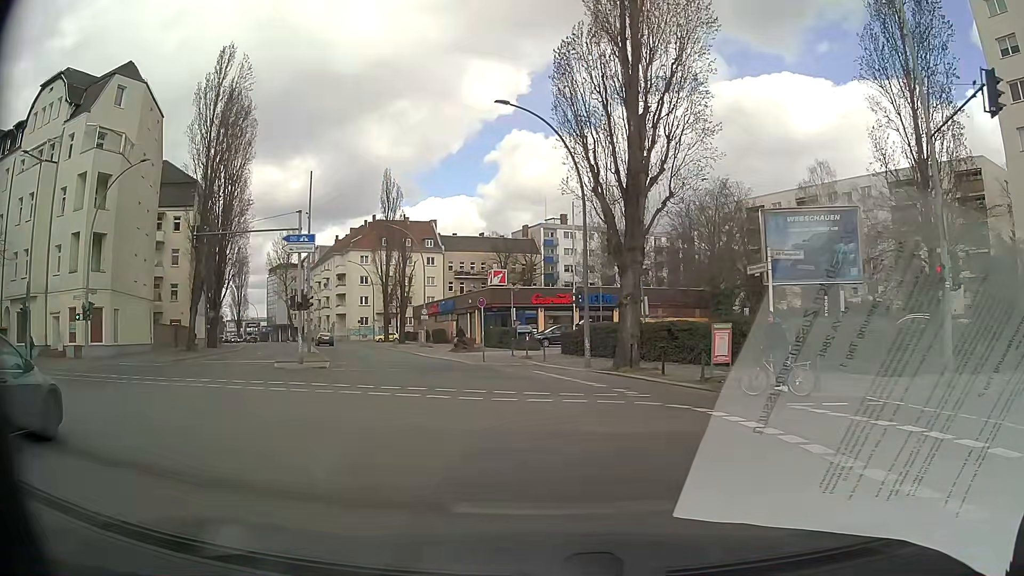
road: secondary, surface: asphalt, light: Day
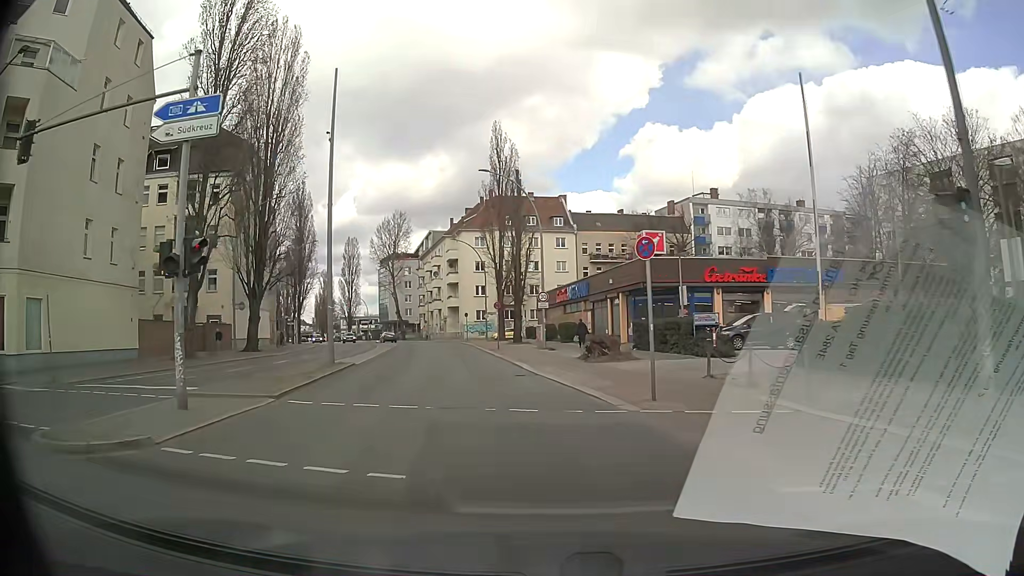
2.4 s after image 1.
(-1.8, +18.8) m; -12°
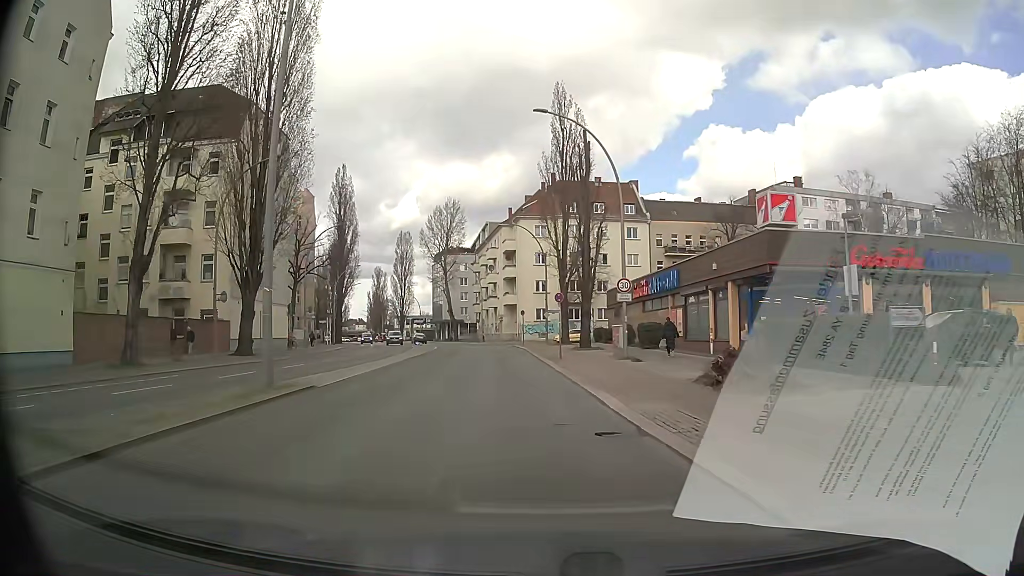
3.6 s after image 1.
(-0.5, +11.2) m; -5°
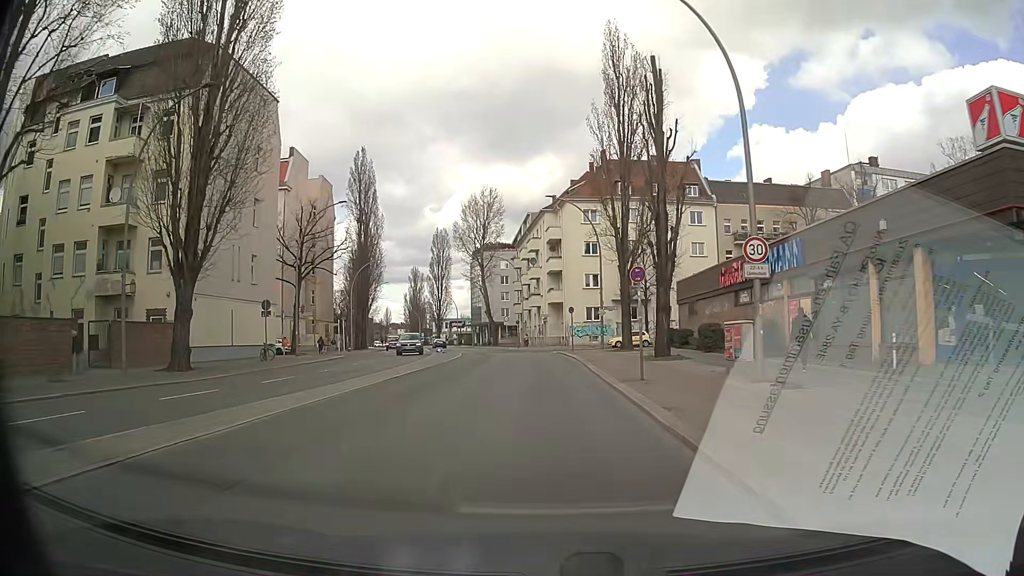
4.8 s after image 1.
(-0.5, +12.3) m; -5°
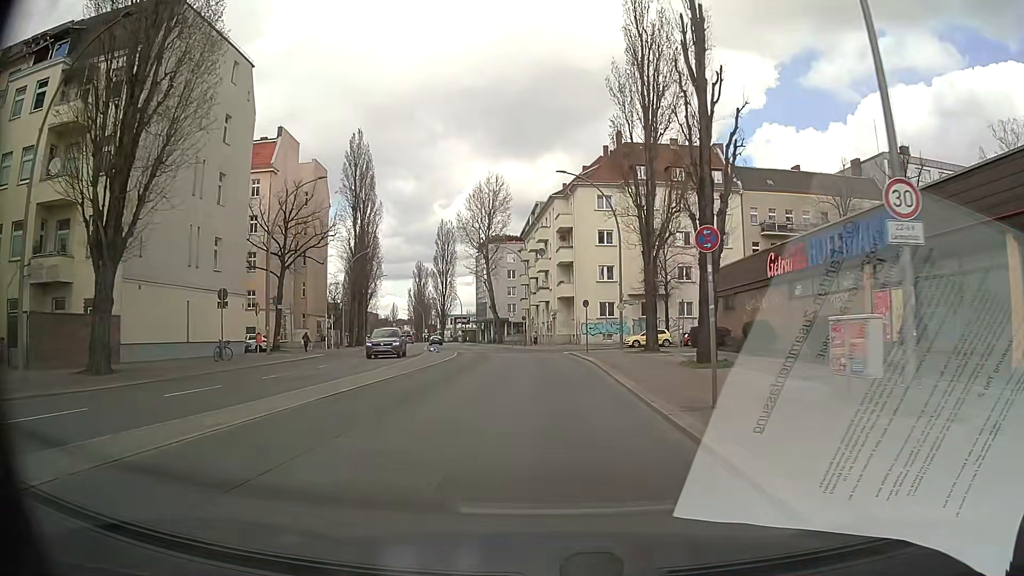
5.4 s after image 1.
(0.0, +6.4) m; 0°
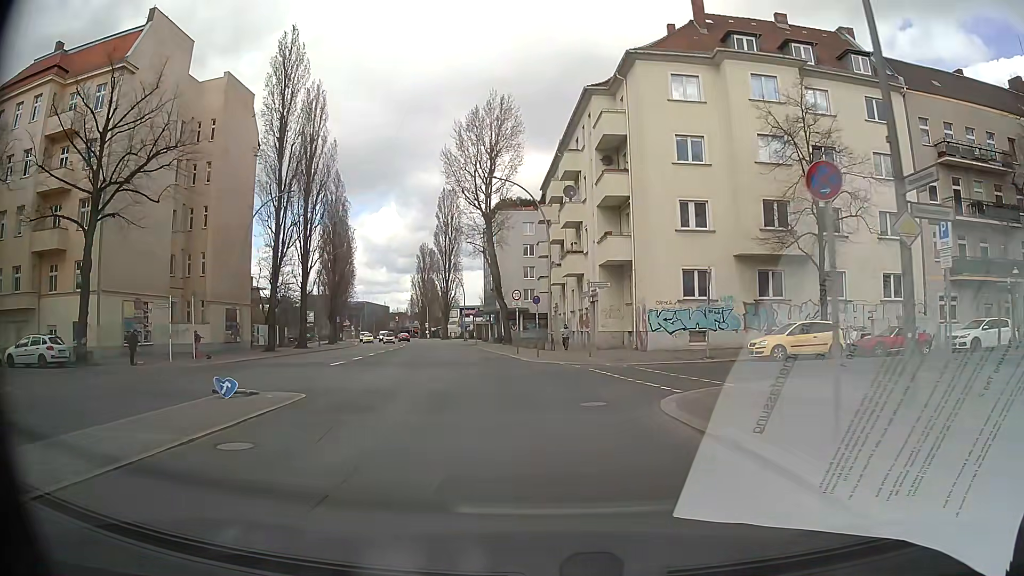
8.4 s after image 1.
(-0.2, +29.2) m; -2°
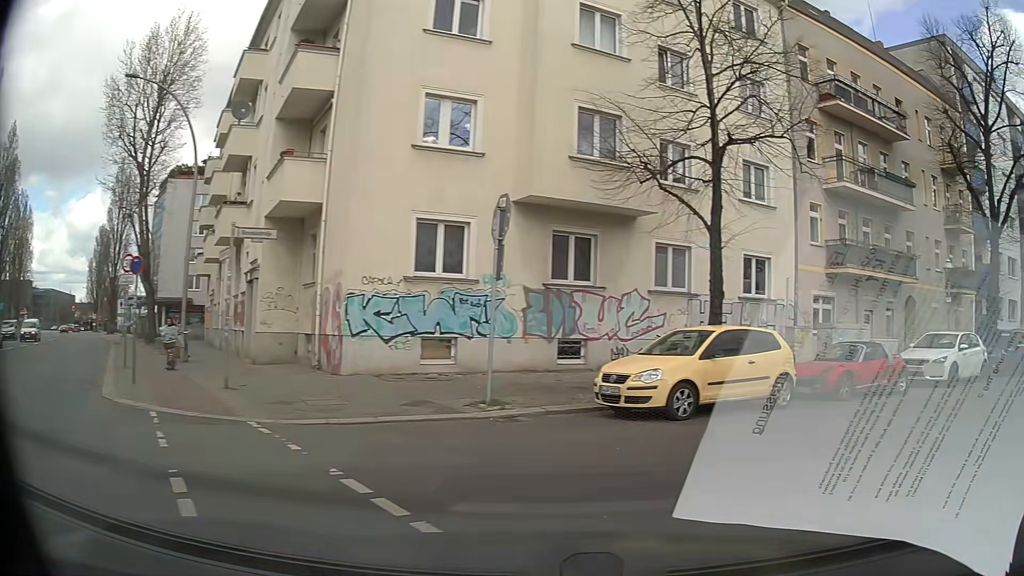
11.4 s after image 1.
(+0.9, +14.9) m; +28°
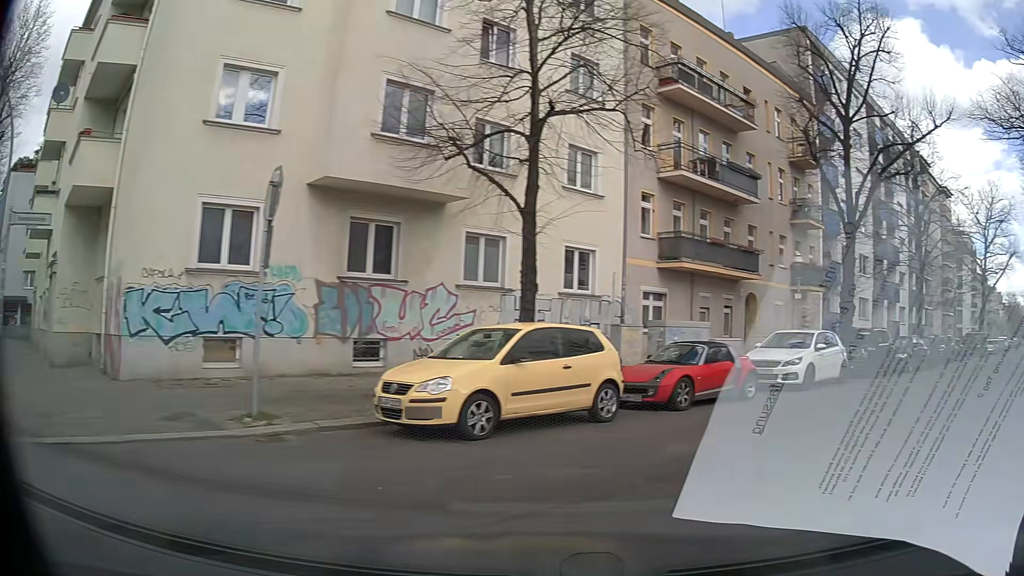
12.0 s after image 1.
(+0.3, +2.1) m; +15°
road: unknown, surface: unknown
(+4, +9) (+11, +16) (+18, +23) (+25, +31) (+32, +38) (+39, +45) (+46, +52) (+52, +60) (+59, +67) (+66, +75) m
